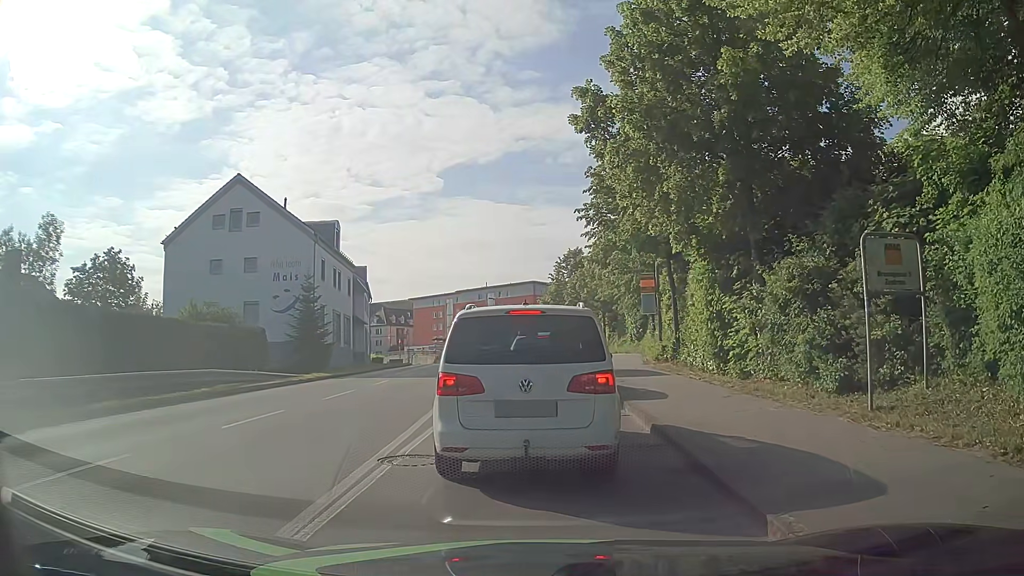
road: tertiary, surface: asphalt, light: Day
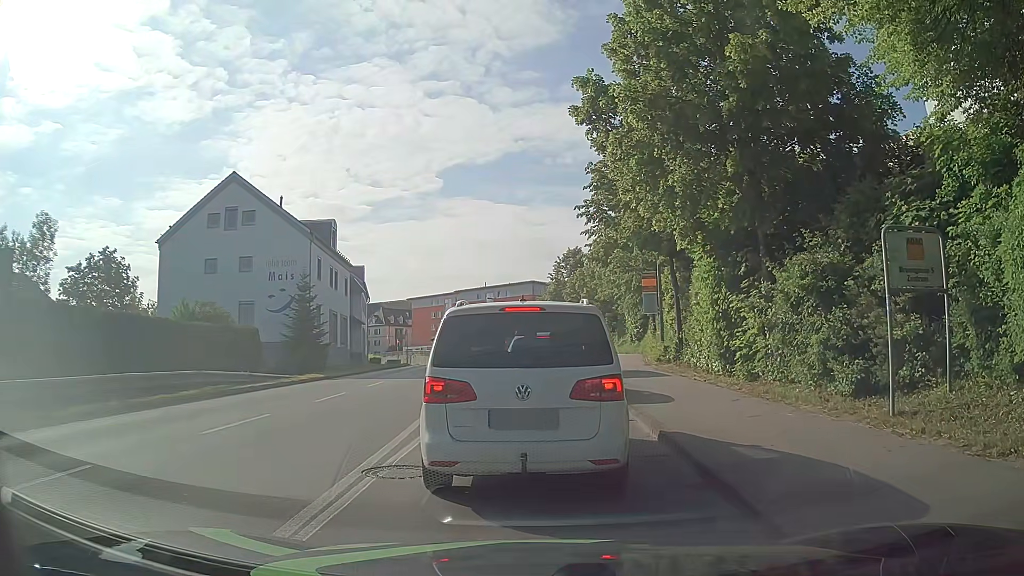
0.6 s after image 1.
(0.0, +0.6) m; 0°
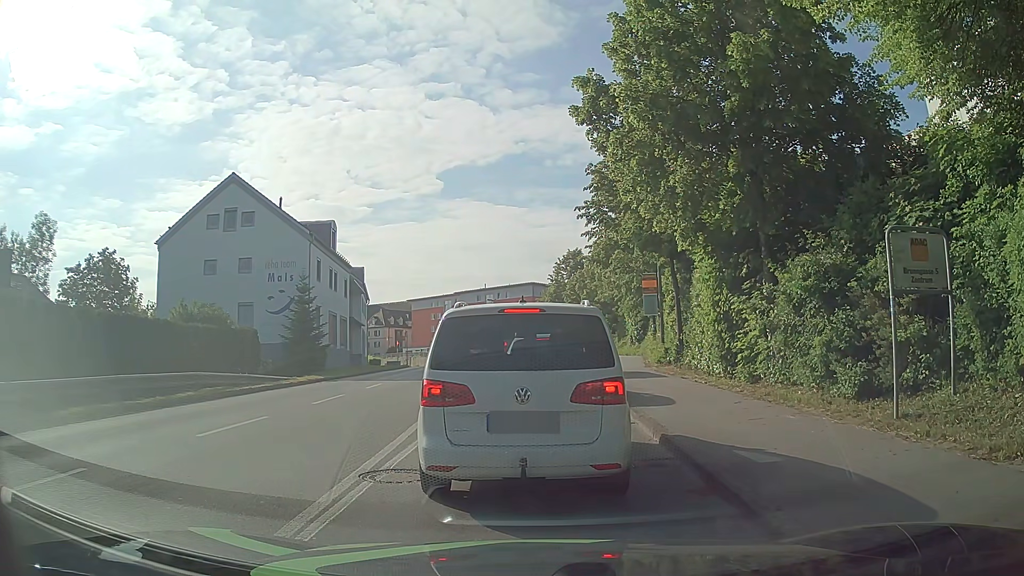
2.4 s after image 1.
(0.0, +0.2) m; 0°
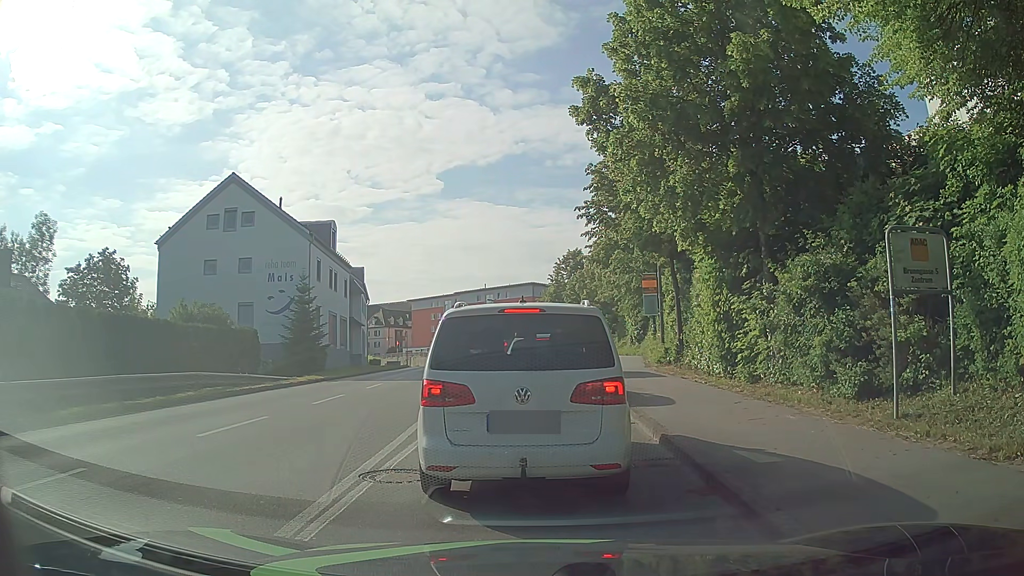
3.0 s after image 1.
(0.0, 0.0) m; 0°
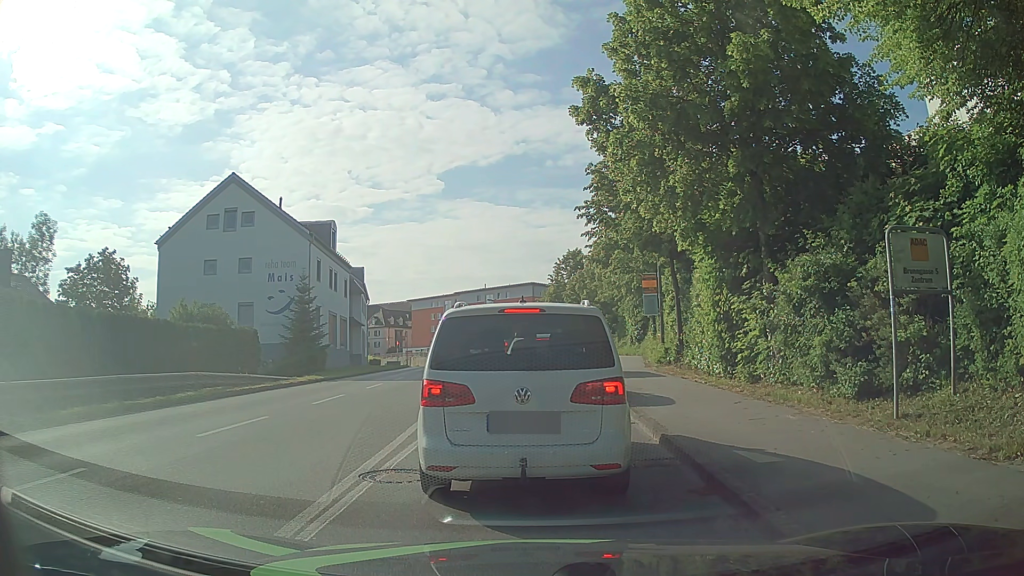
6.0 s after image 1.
(0.0, 0.0) m; 0°
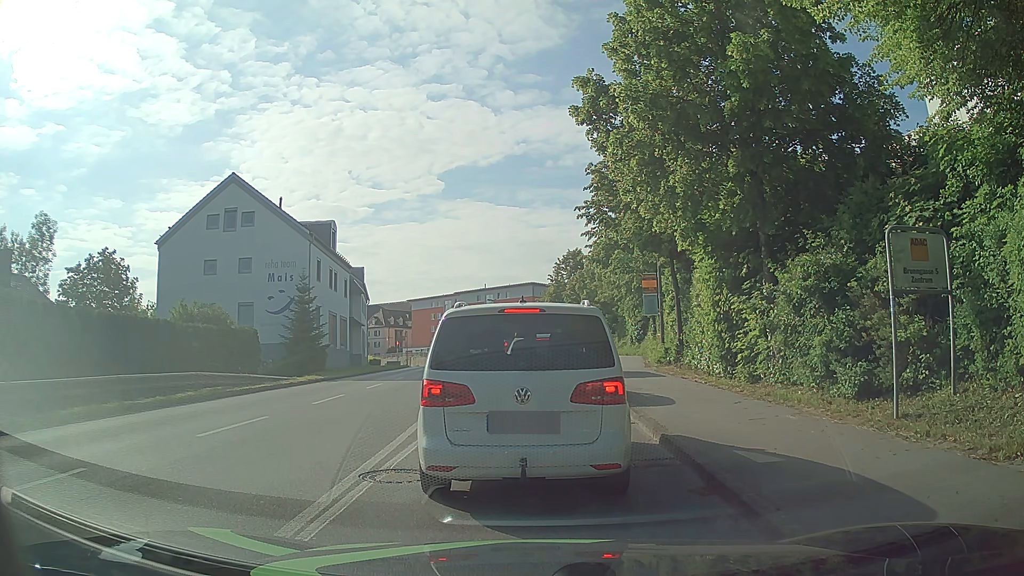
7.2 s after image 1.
(0.0, 0.0) m; 0°
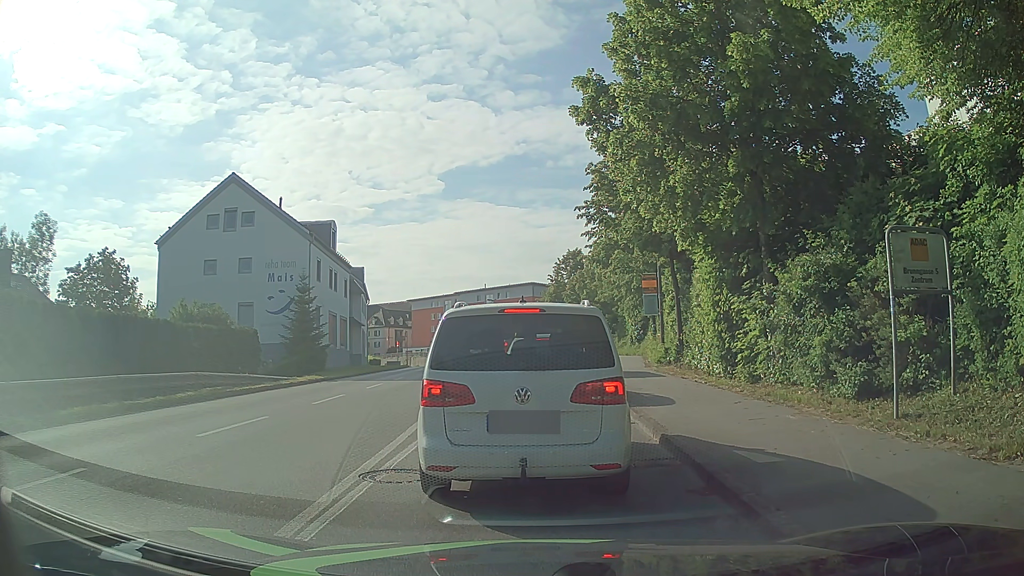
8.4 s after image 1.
(0.0, 0.0) m; 0°
